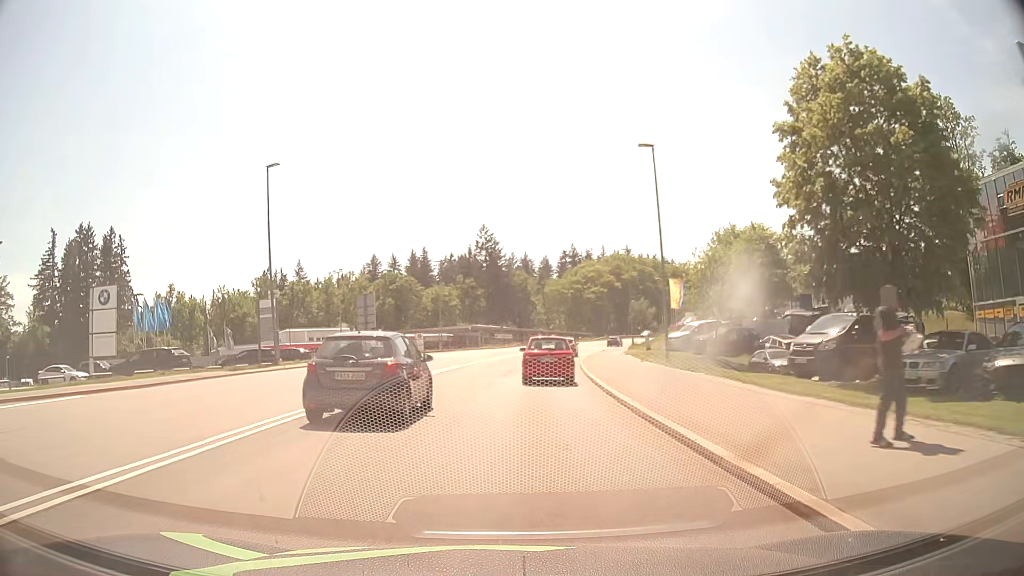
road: secondary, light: Day
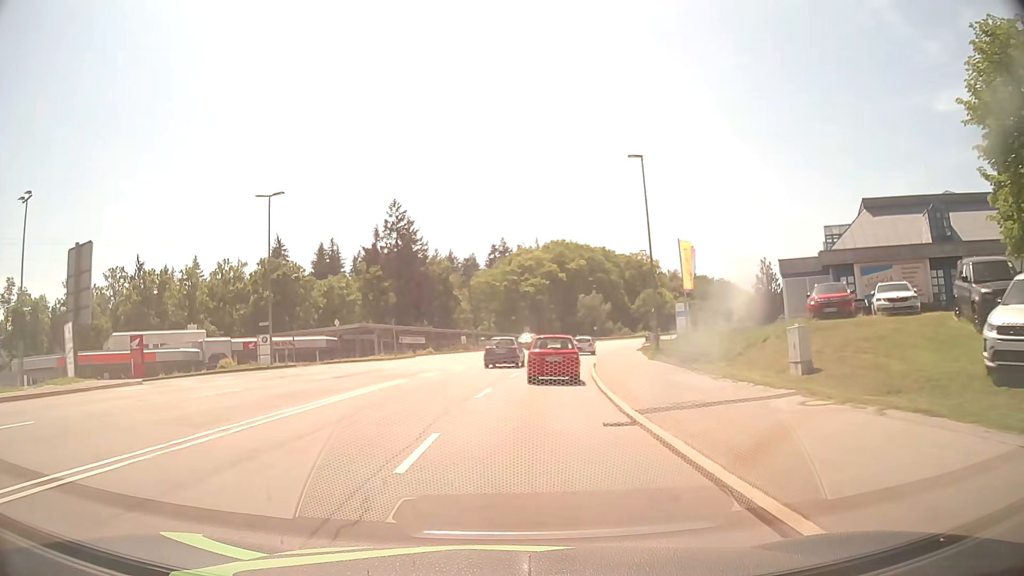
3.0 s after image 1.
(+2.0, +37.6) m; +6°
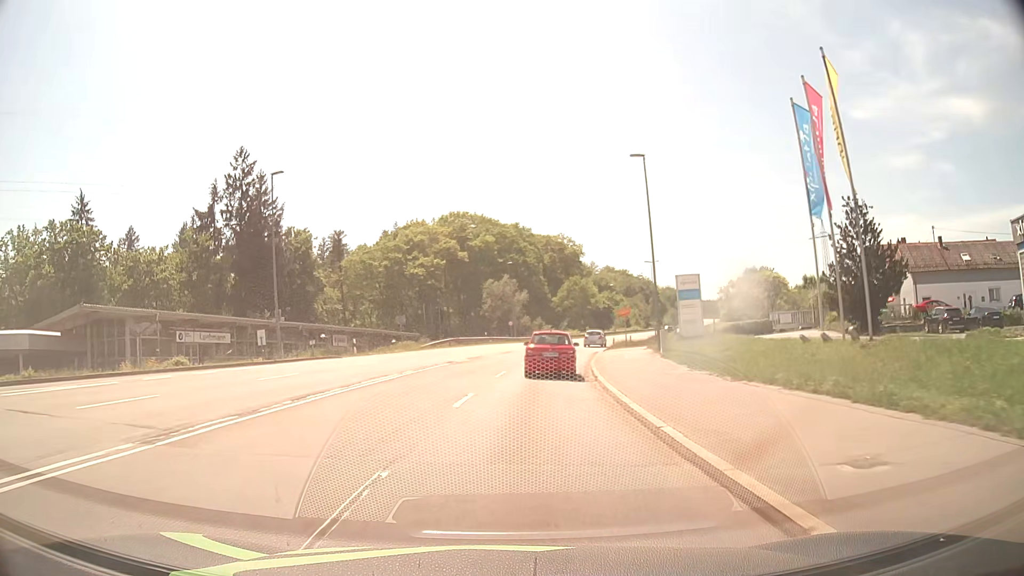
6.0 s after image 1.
(+2.9, +39.1) m; +9°
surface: asphalt
(0, +10) (+1, +20) (+2, +30) (+3, +40) (+5, +50) (+7, +59) (+10, +69) (+13, +79) (+16, +88) (+20, +97) m
